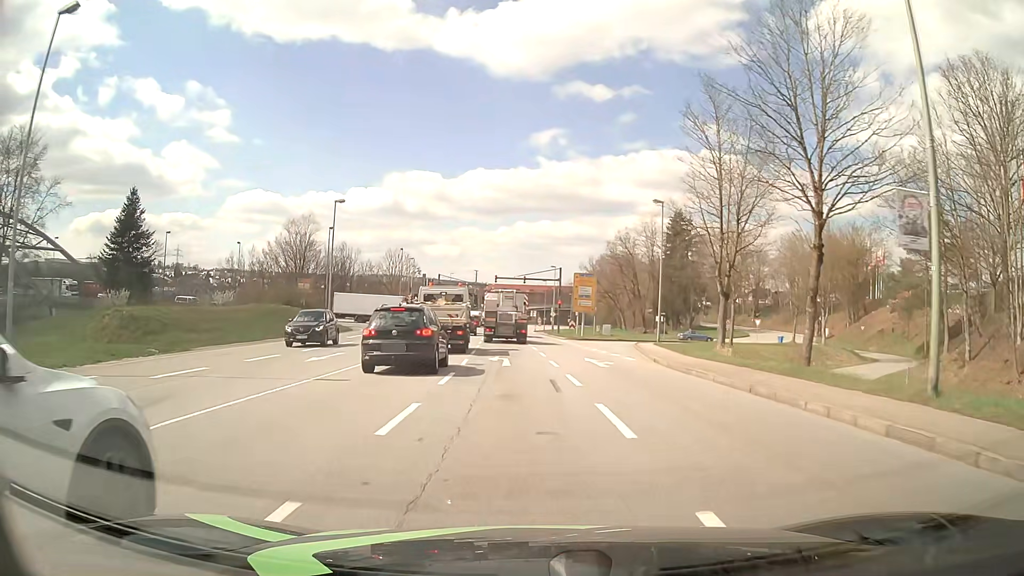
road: primary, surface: asphalt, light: Day
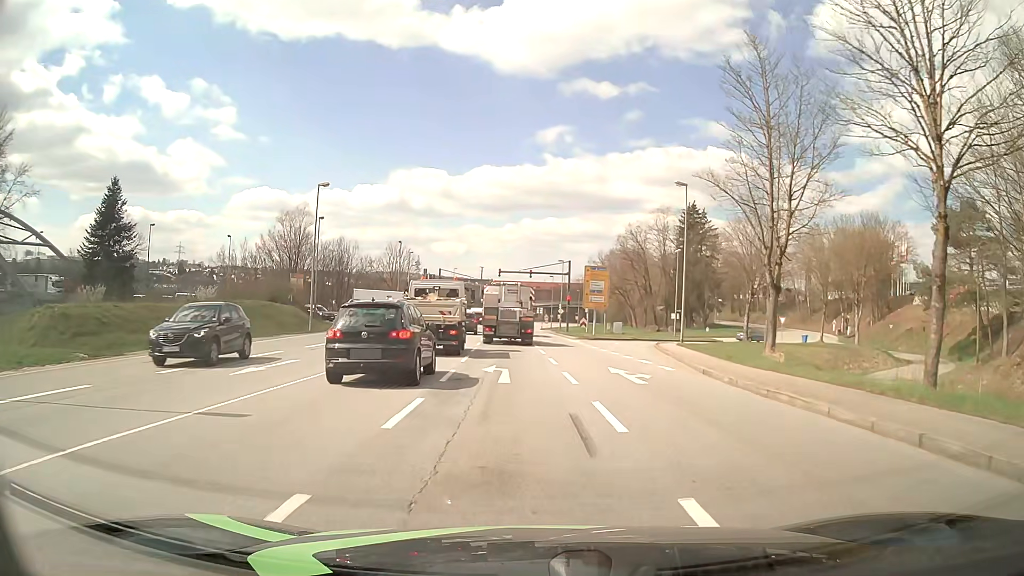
(0.0, +5.5) m; -1°
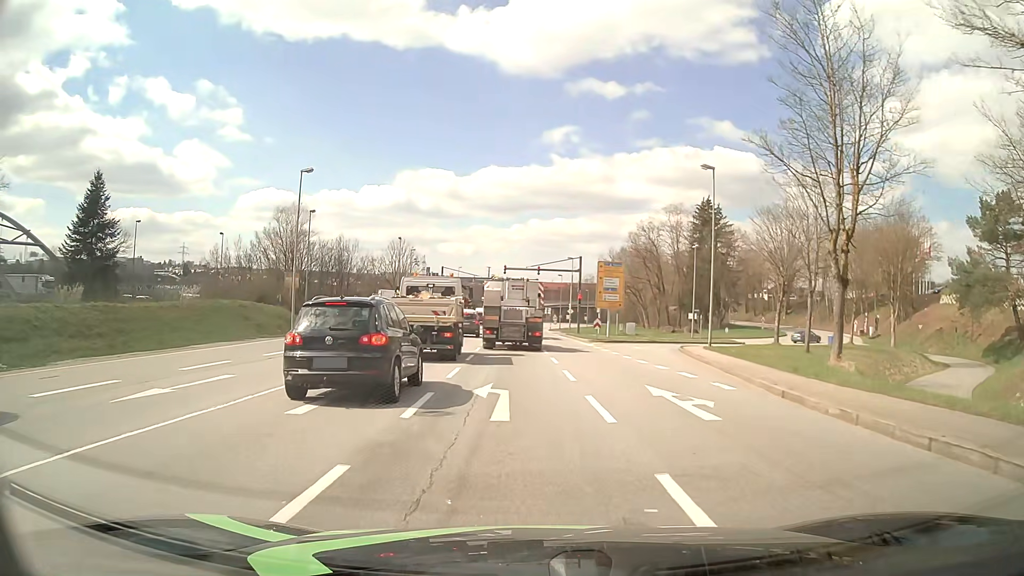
(0.0, +4.9) m; -1°
